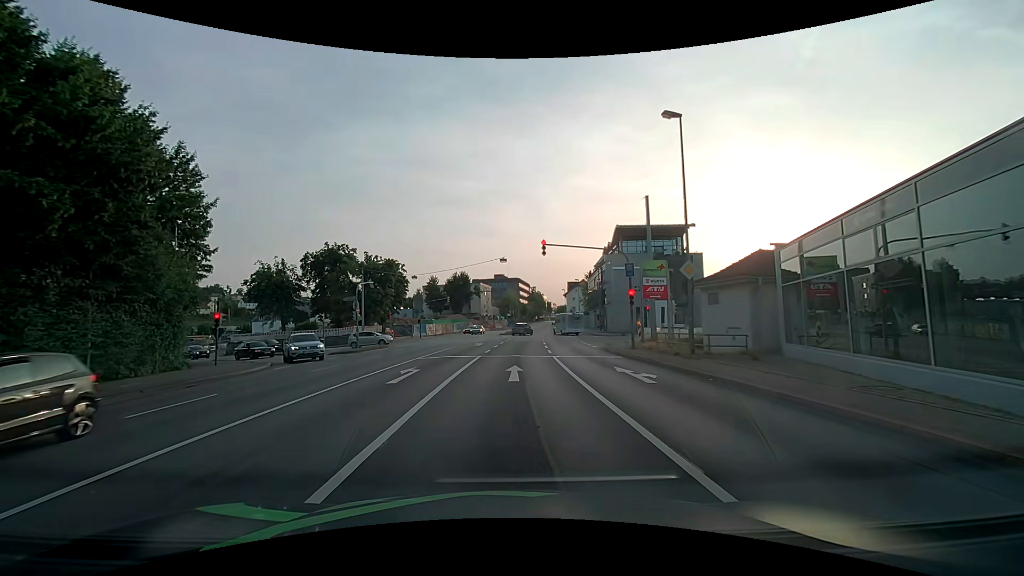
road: primary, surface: asphalt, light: Day
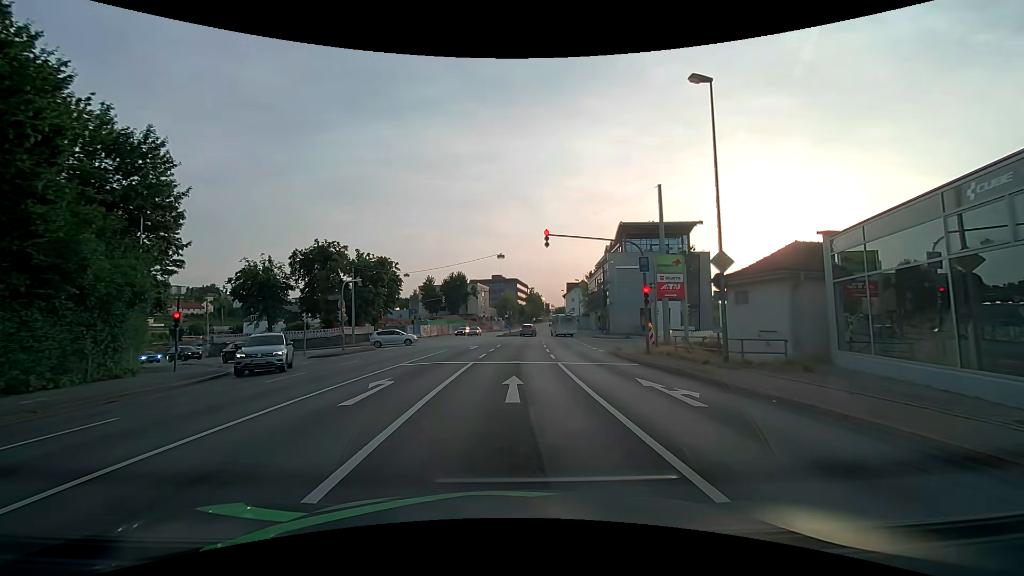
(0.0, +3.2) m; +1°
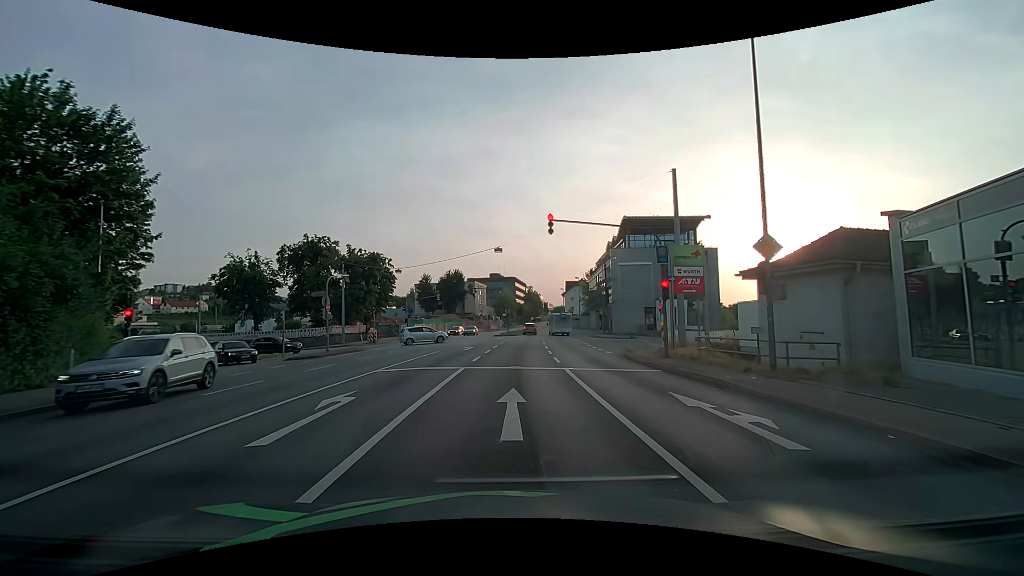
(0.0, +3.0) m; -1°
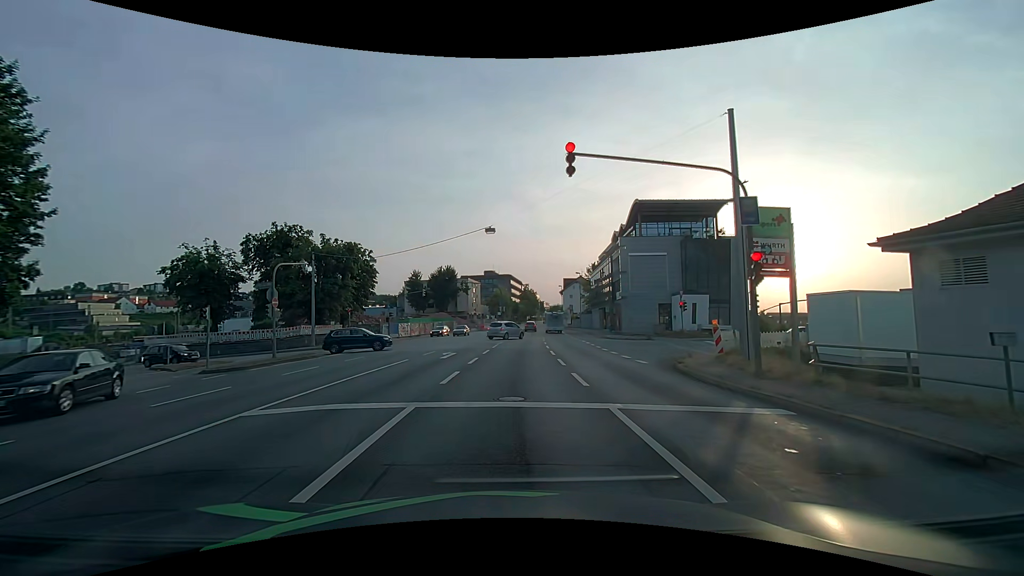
(+0.1, +7.7) m; +2°
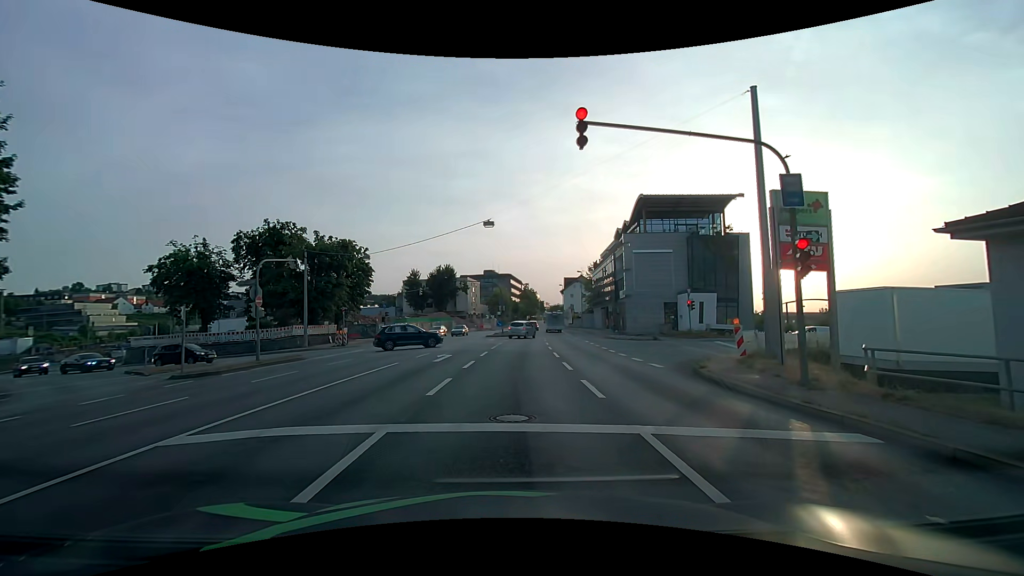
(0.0, +1.9) m; 0°
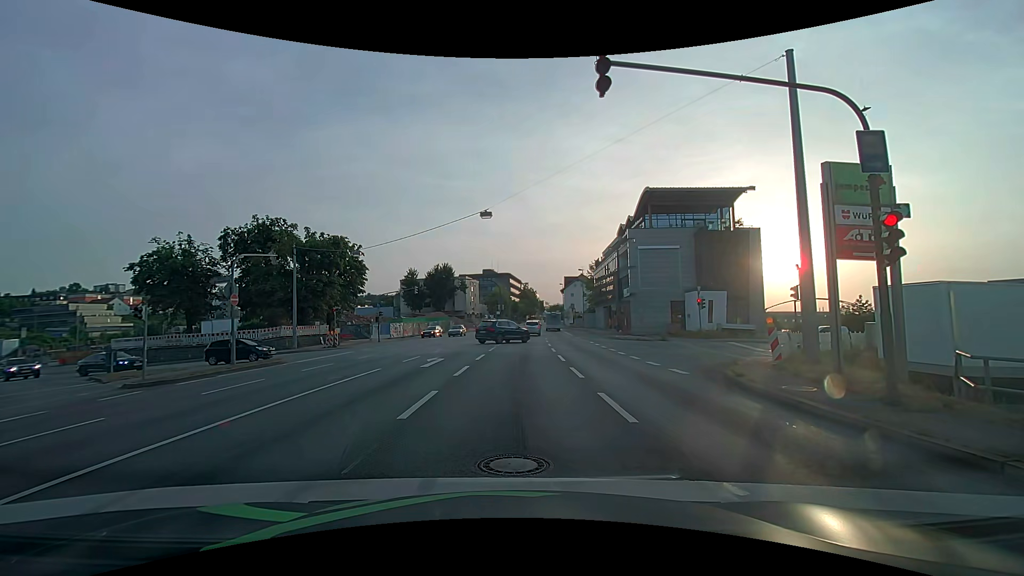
(0.0, +2.2) m; +1°
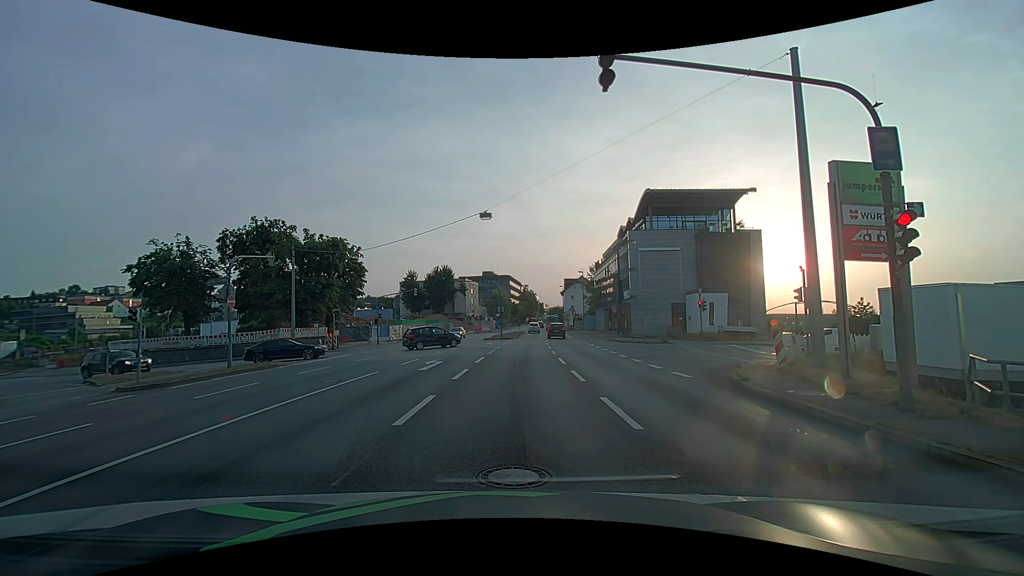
(0.0, +0.3) m; 0°
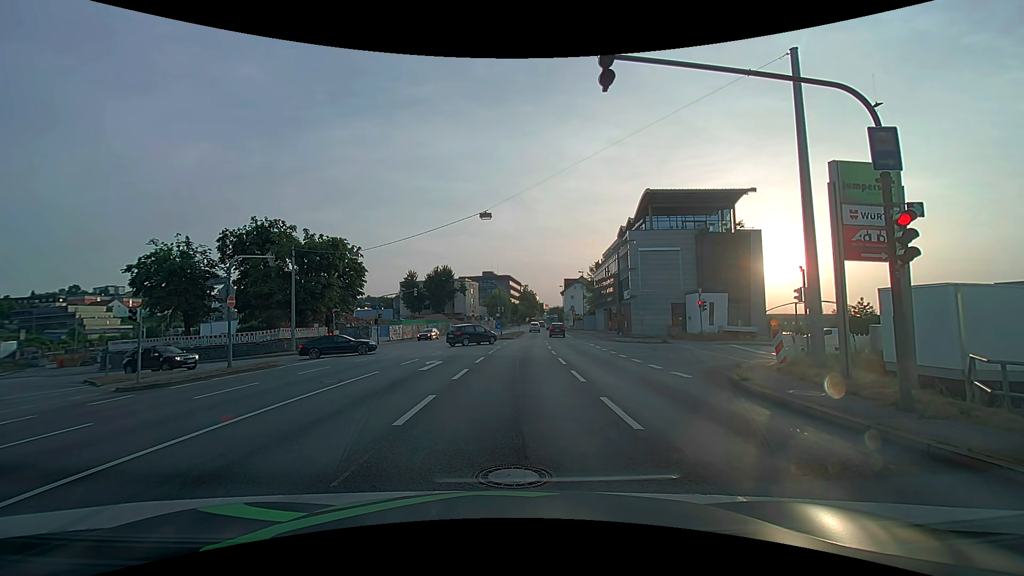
(0.0, 0.0) m; 0°
(0, +10) (0, +20) (0, +30) (+1, +40) (+1, +50) (+1, +60) (+2, +70) (+2, +80) (+3, +90) (+4, +100) m
